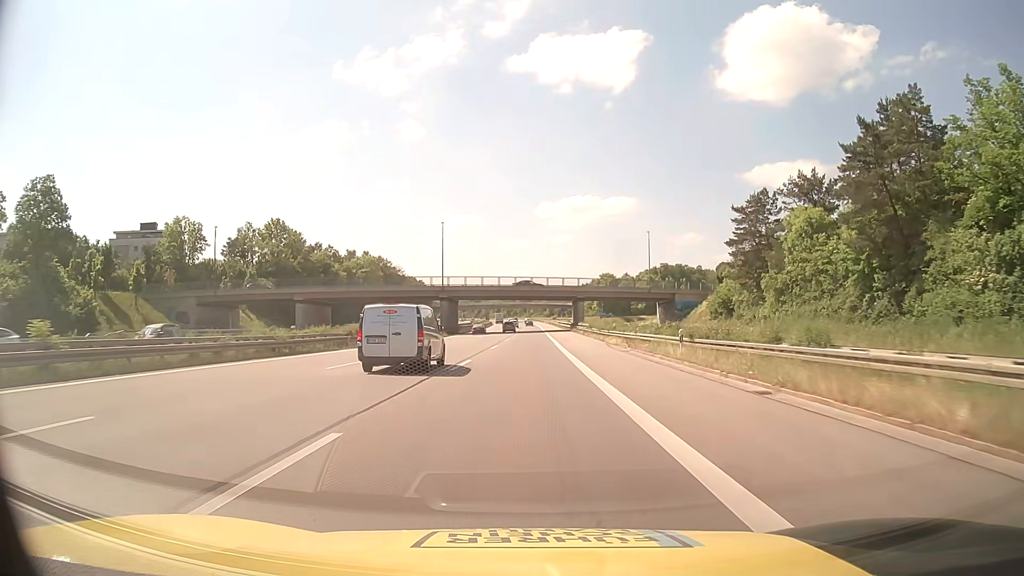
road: motorway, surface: asphalt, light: Day
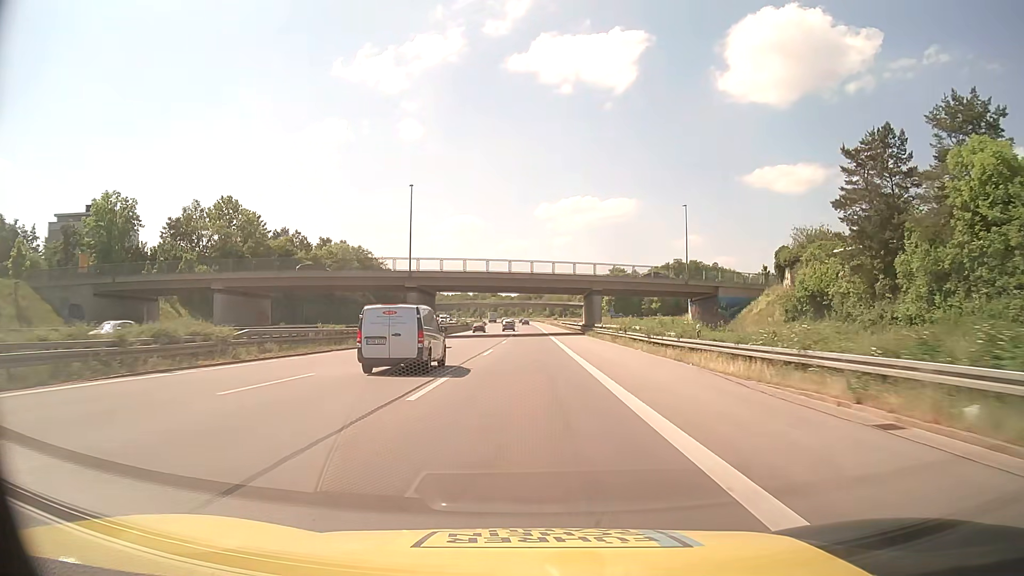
(0.0, +25.8) m; 0°
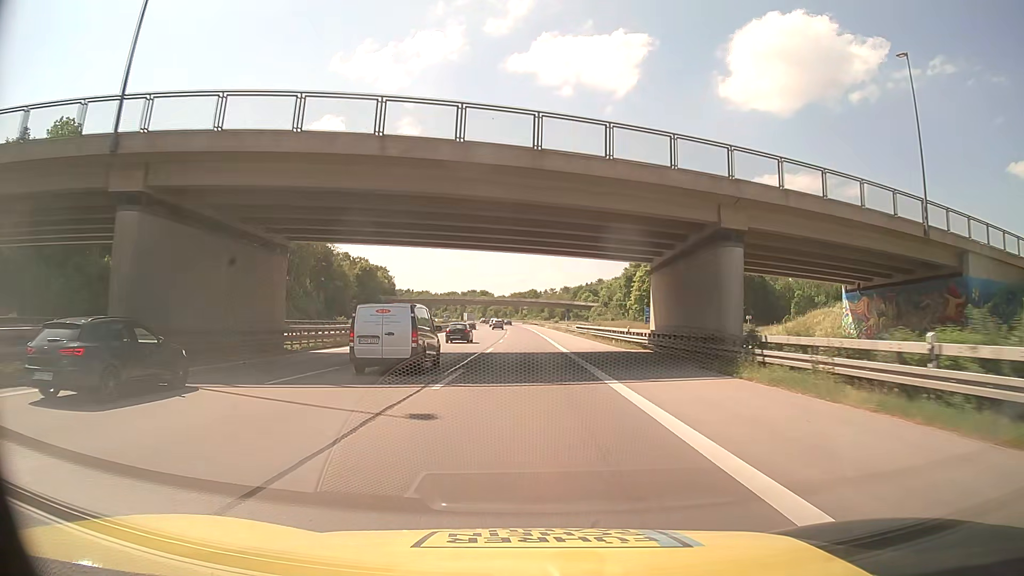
(+0.1, +51.9) m; 0°
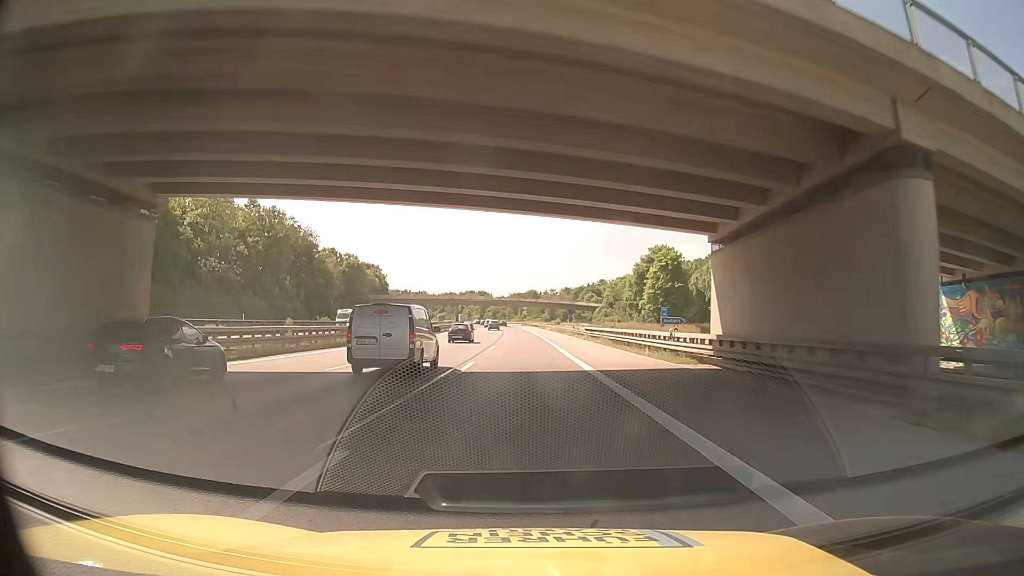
(0.0, +13.1) m; 0°
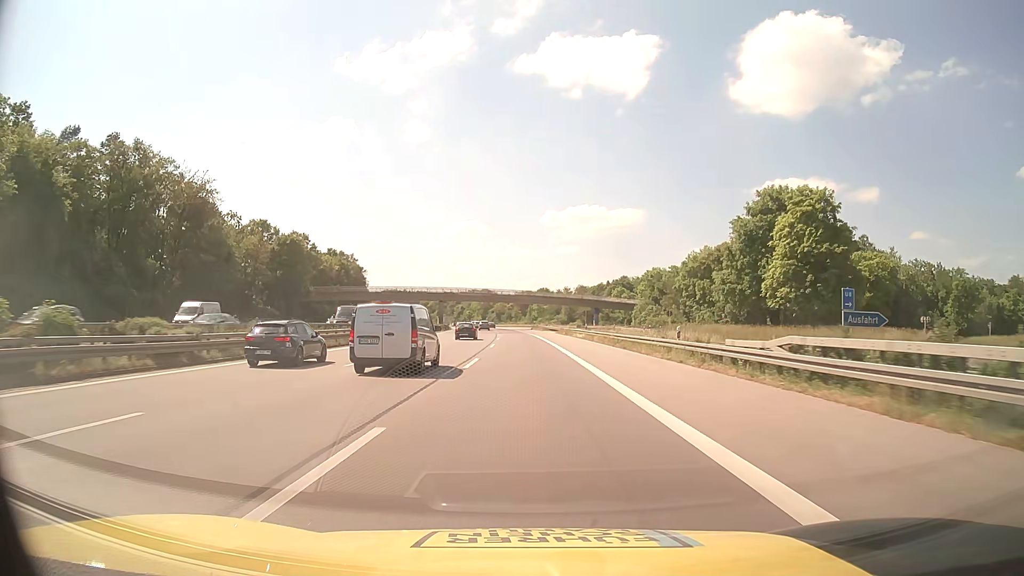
(-0.3, +52.4) m; -1°
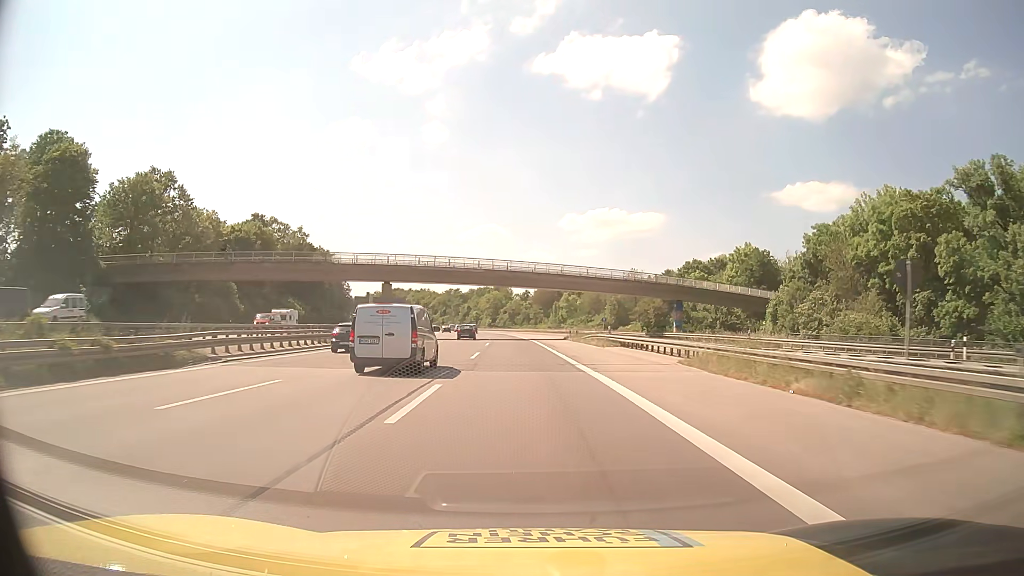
(-0.9, +65.6) m; -2°
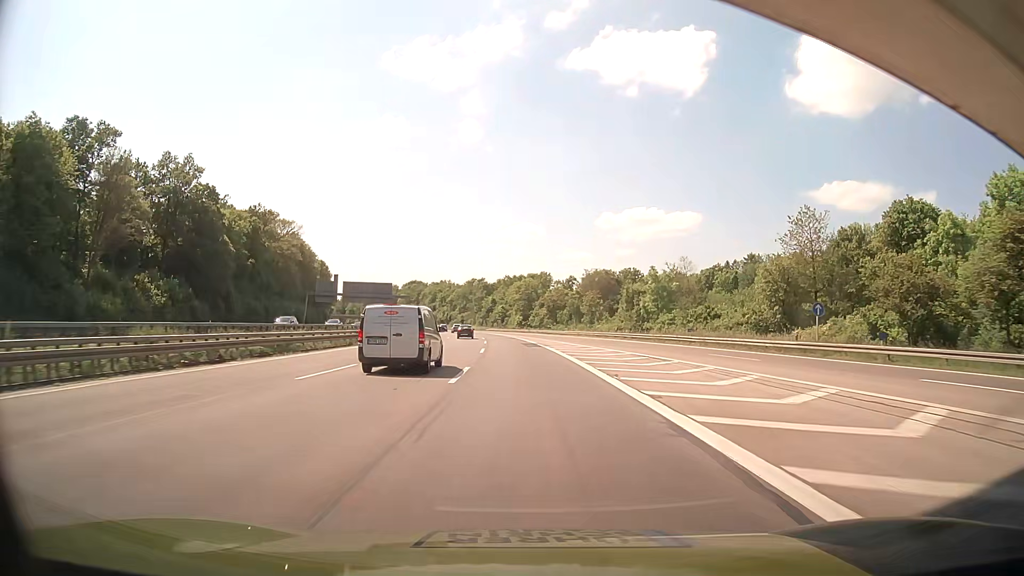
(-1.7, +65.9) m; -3°
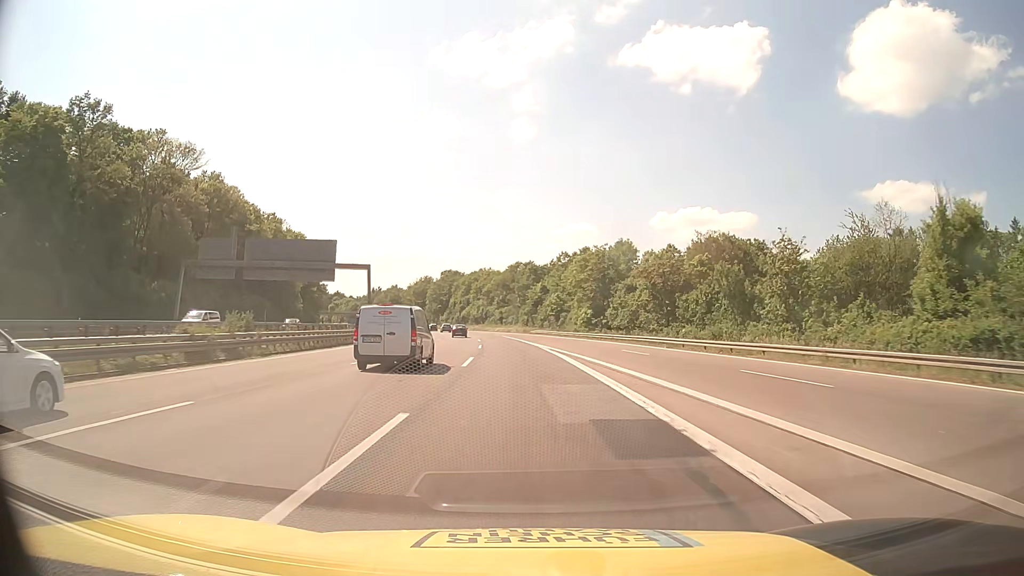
(-2.2, +66.1) m; -4°
(0, +10) (0, +20) (-1, +30) (-1, +40) (-2, +50) (-2, +60) (-3, +70) (-4, +80) (-5, +90) (-7, +100) m
